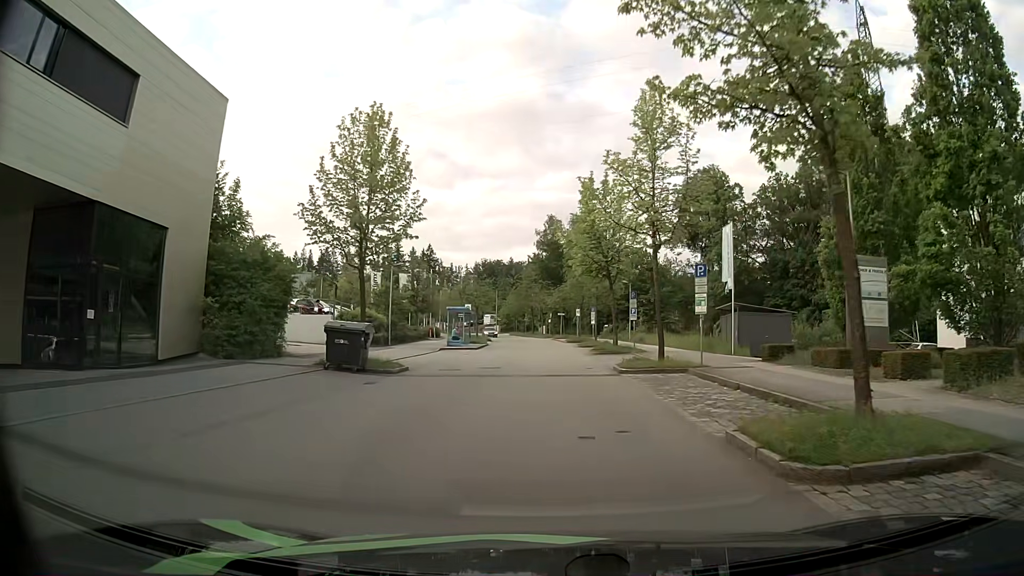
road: residential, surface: asphalt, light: Day
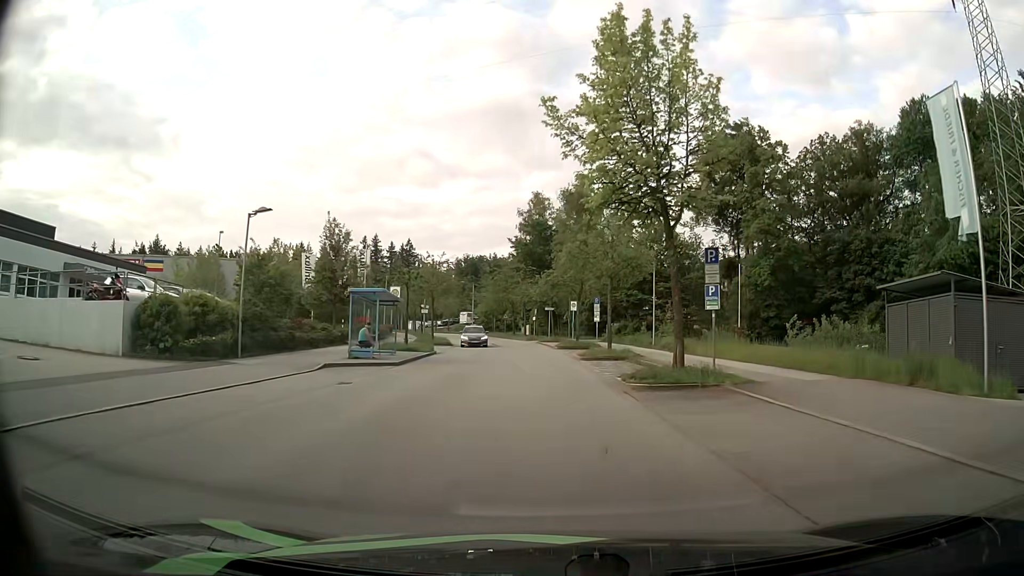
(+0.1, +19.9) m; +1°
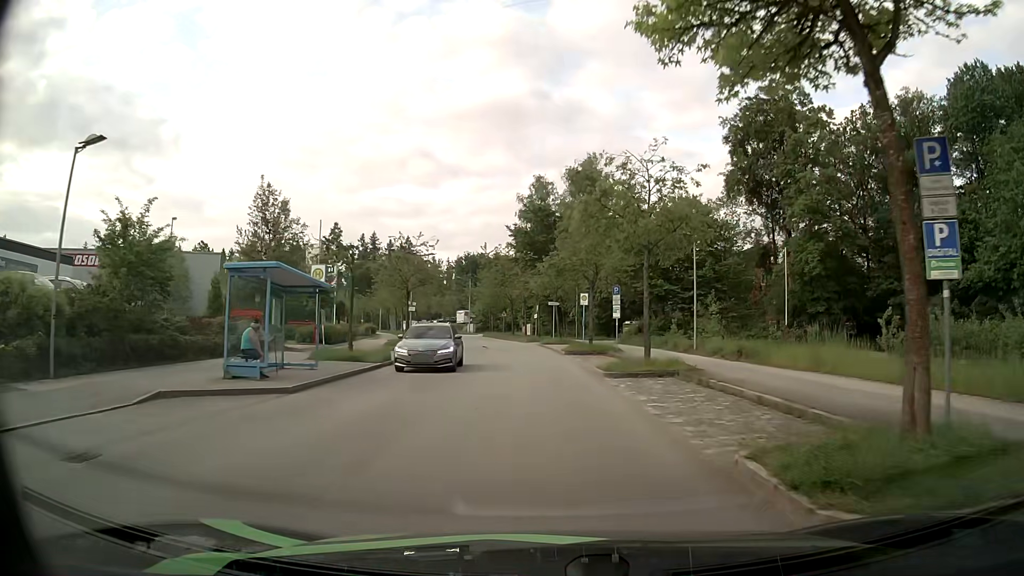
(-0.1, +10.3) m; -1°
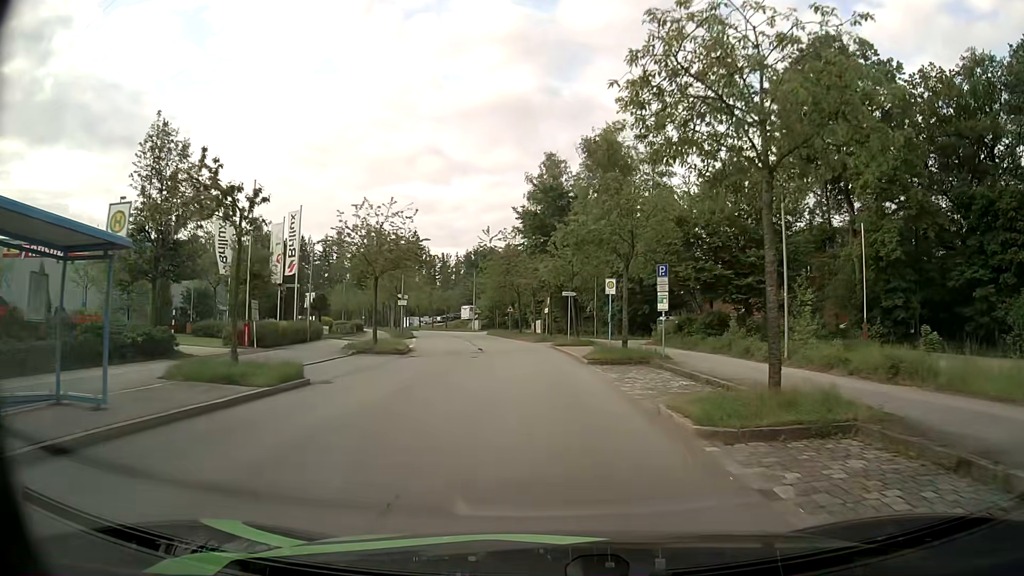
(-0.1, +10.0) m; 0°
